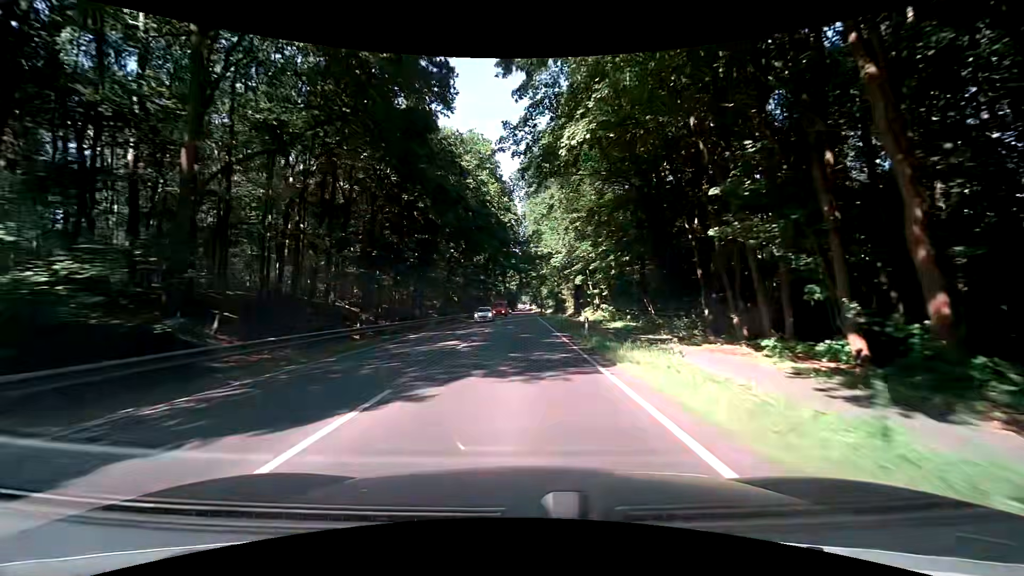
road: primary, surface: asphalt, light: Day
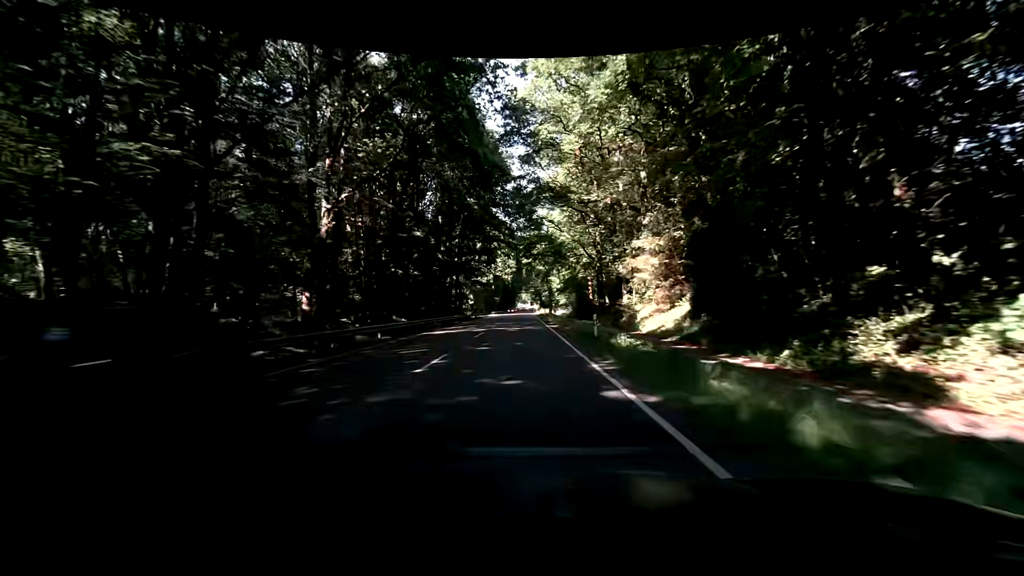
(-0.6, +53.7) m; -1°
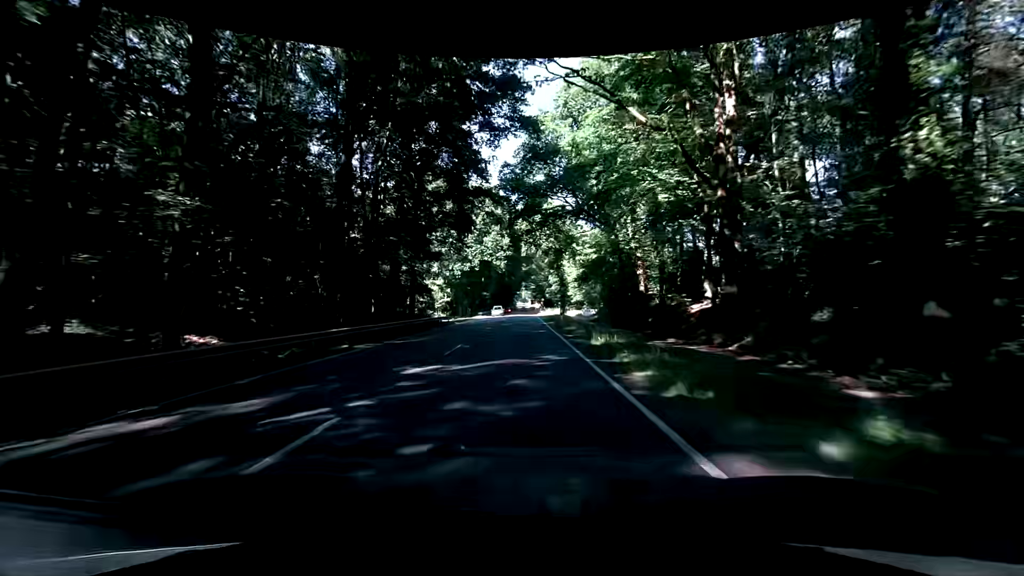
(+0.1, +32.2) m; +1°
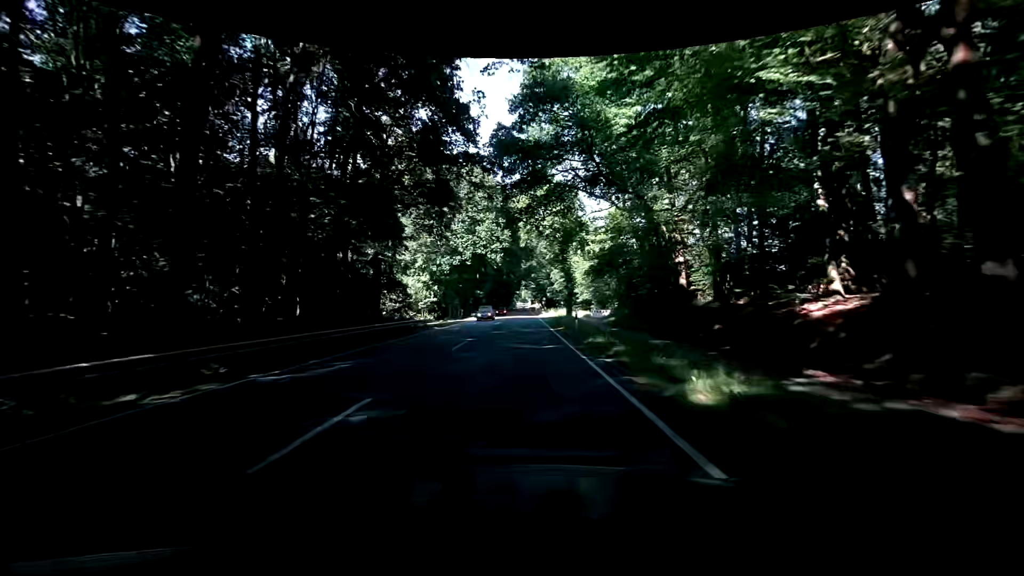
(-0.1, +10.7) m; -1°
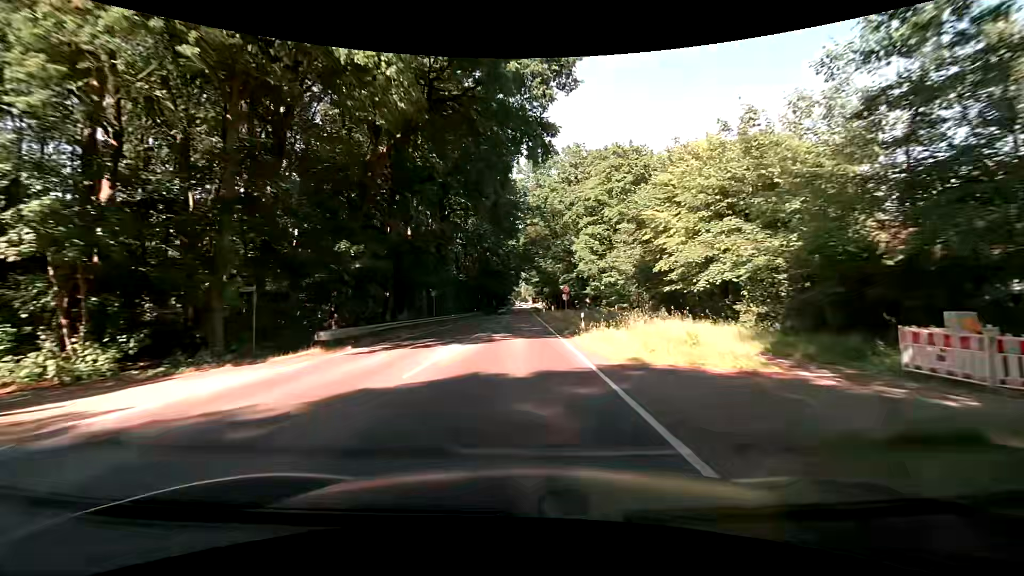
(+0.2, +53.8) m; 0°
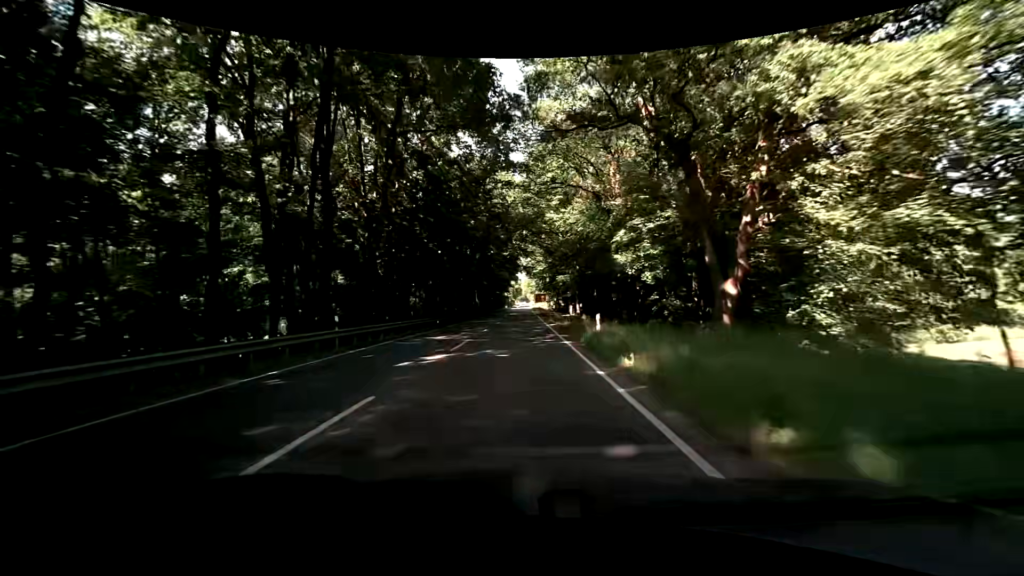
(+0.4, +54.0) m; 0°
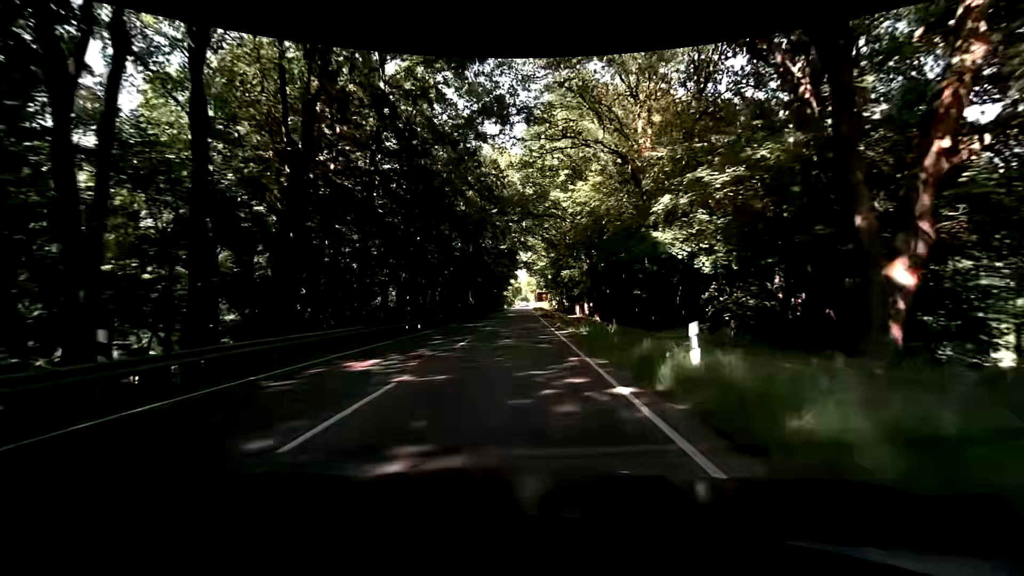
(0.0, +10.8) m; 0°
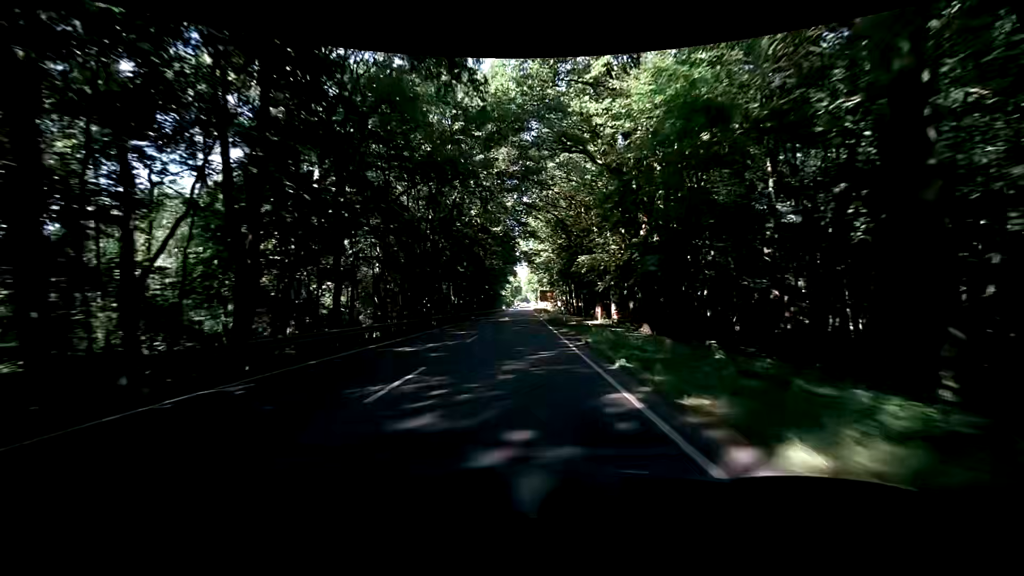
(-0.1, +21.6) m; 0°
(0, +10) (0, +20) (0, +30) (0, +40) (0, +50) (0, +60) (0, +70) (0, +80) (0, +90) (0, +100) m
